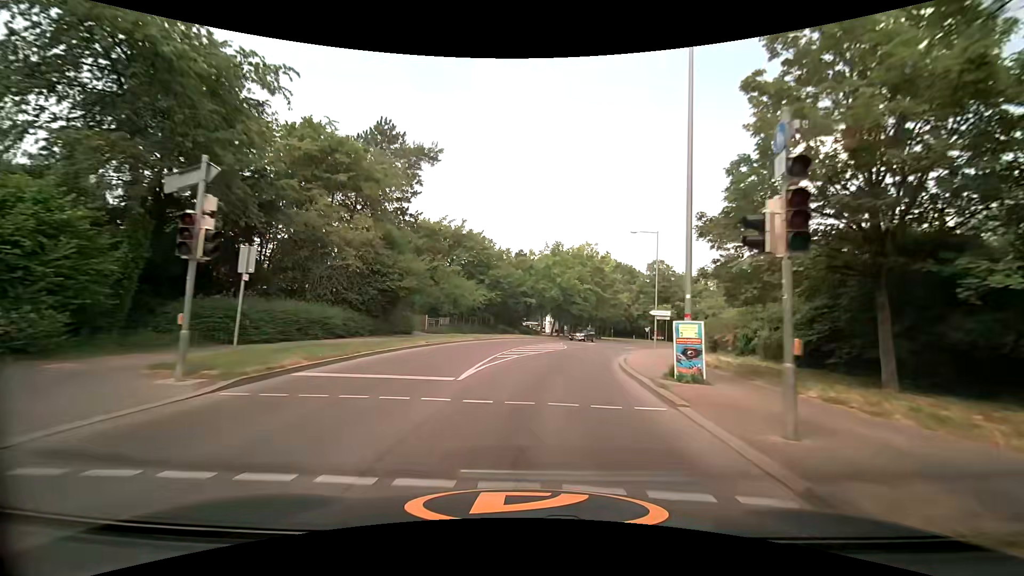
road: tertiary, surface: asphalt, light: Day
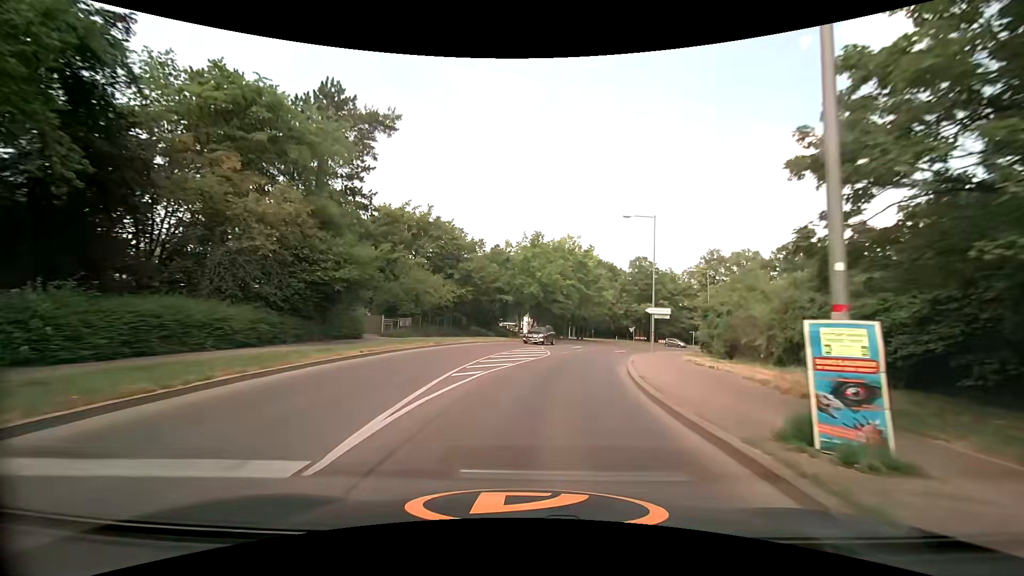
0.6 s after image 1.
(+0.1, +6.7) m; +2°
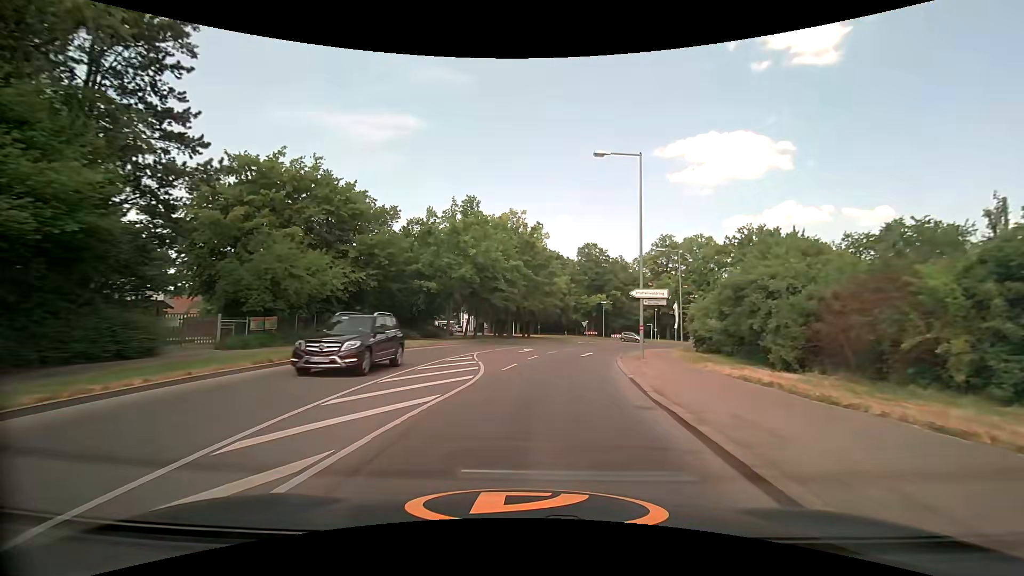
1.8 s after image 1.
(+0.8, +13.0) m; +7°
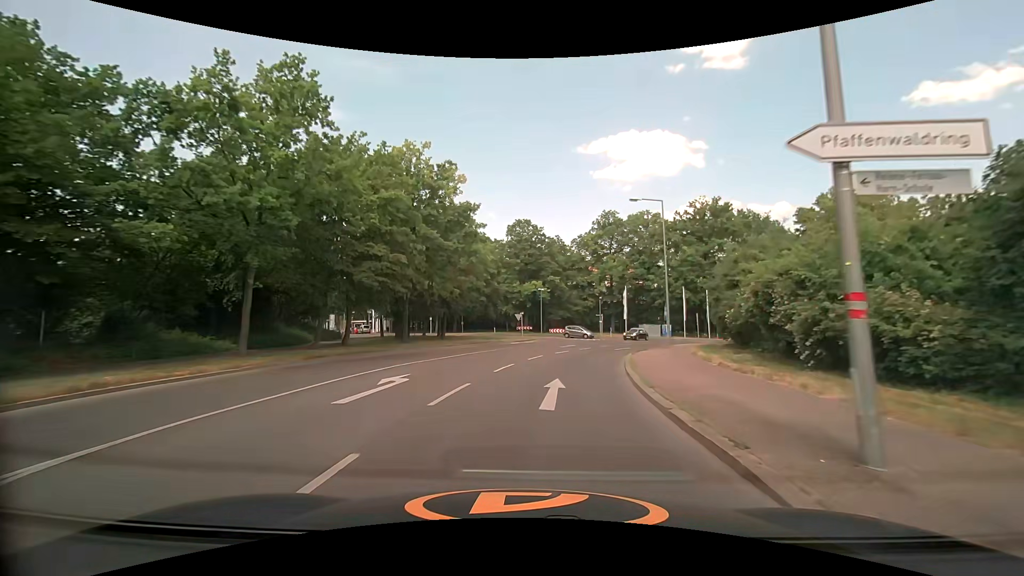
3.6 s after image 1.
(+1.4, +19.4) m; +8°
(0, +10) (+2, +20) (+4, +30) (+7, +39) (+12, +48) (+17, +56) (+23, +64) (+30, +72) (+38, +78) (+46, +84) m
